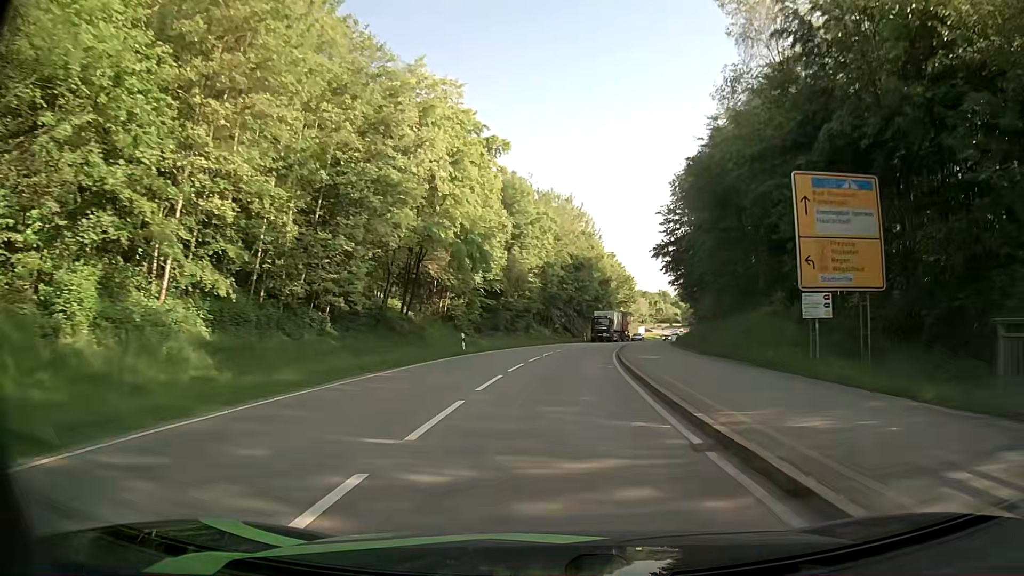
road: secondary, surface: asphalt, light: Day
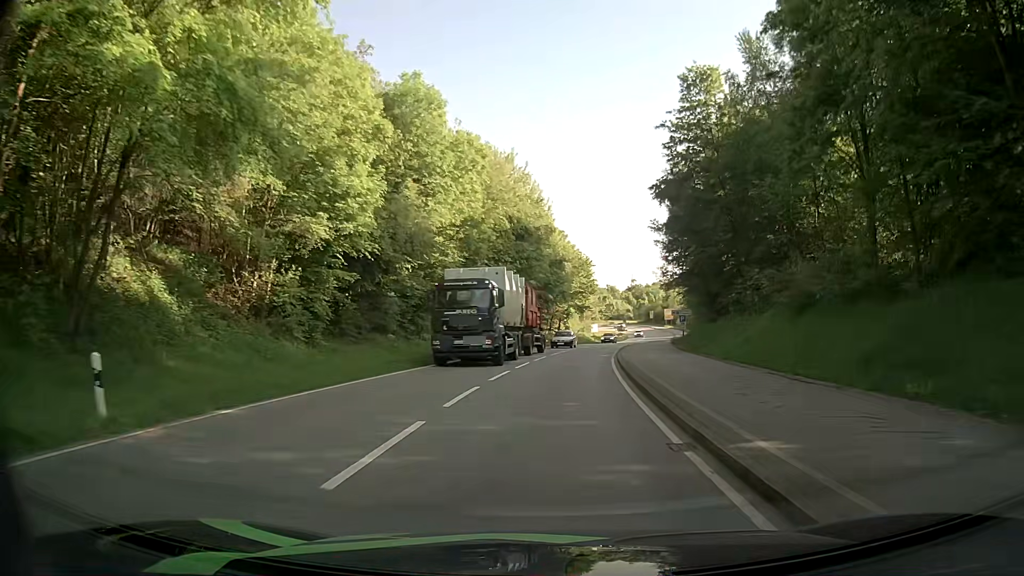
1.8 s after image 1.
(+1.1, +26.3) m; +5°
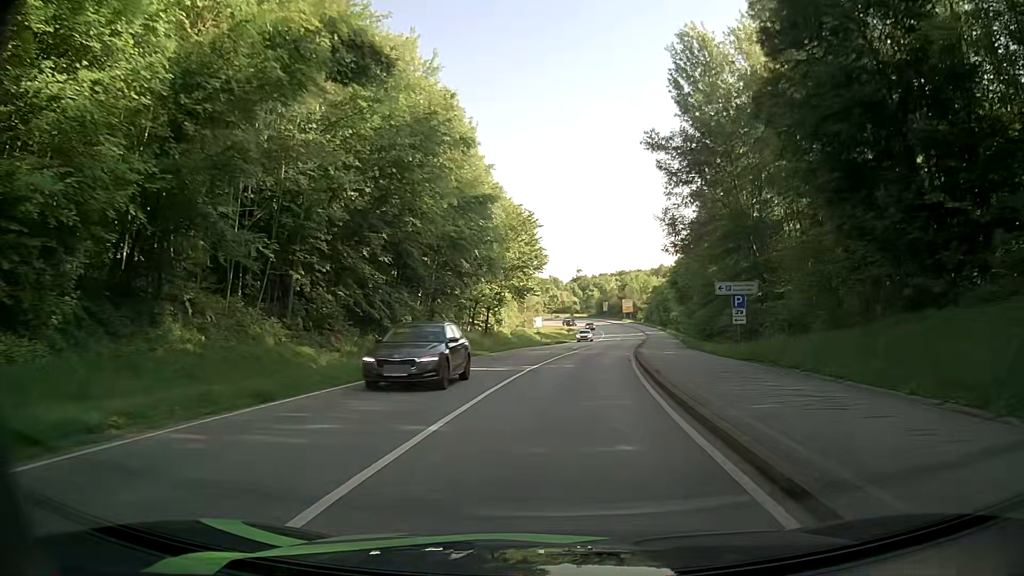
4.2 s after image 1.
(+1.3, +33.5) m; +5°
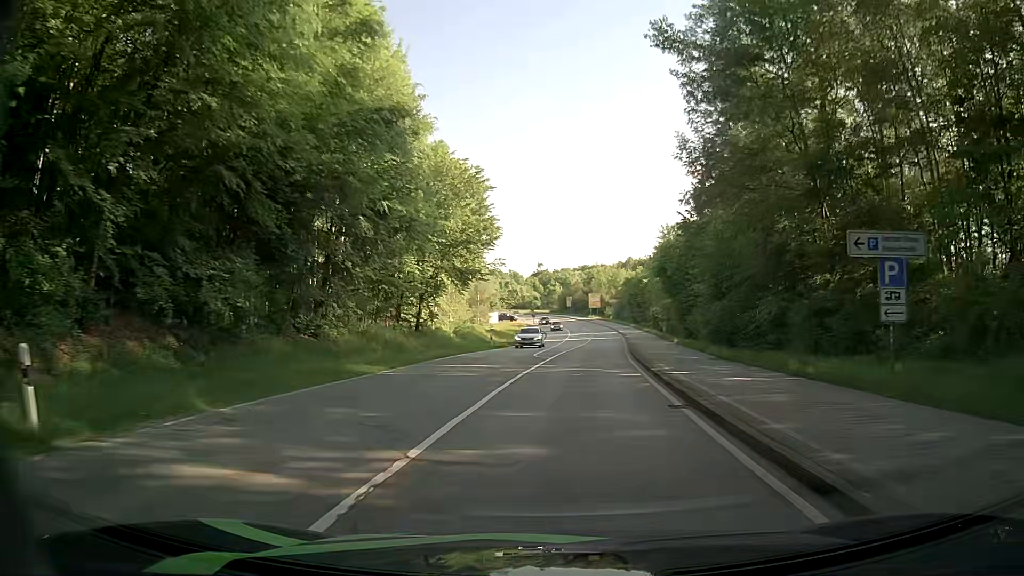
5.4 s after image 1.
(+0.4, +16.2) m; +3°
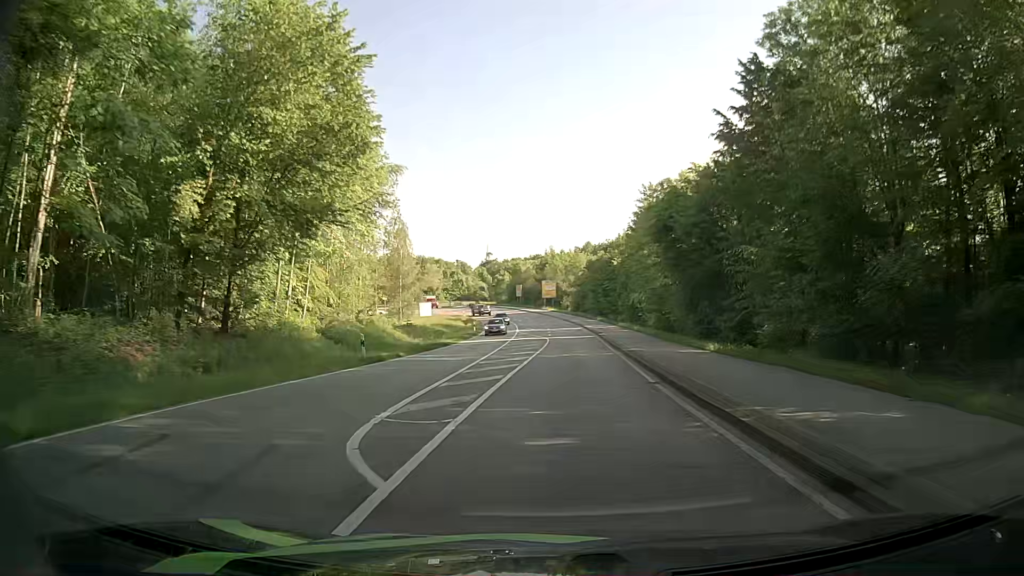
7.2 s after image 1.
(+1.1, +23.5) m; +5°
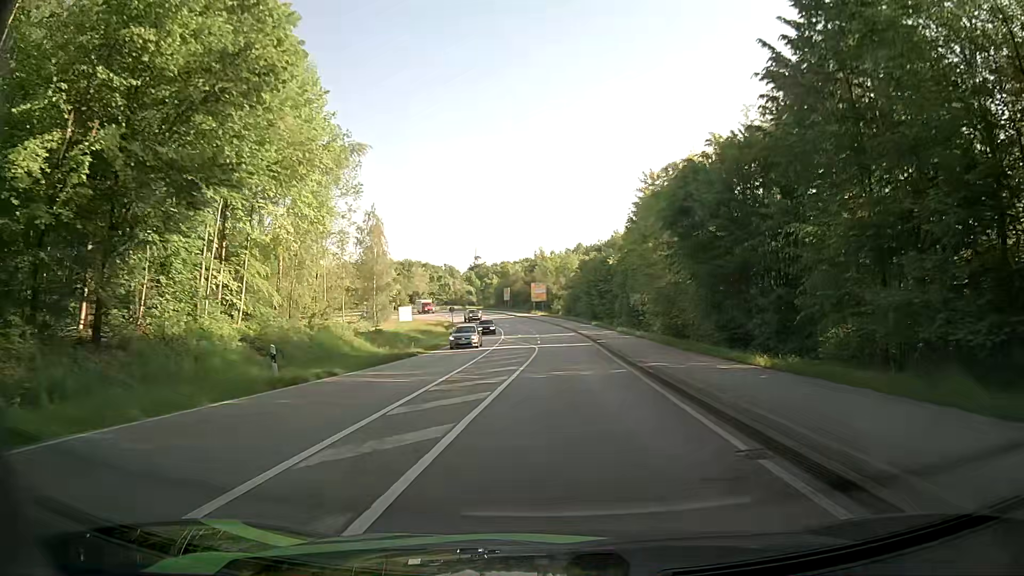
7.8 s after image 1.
(0.0, +7.7) m; 0°
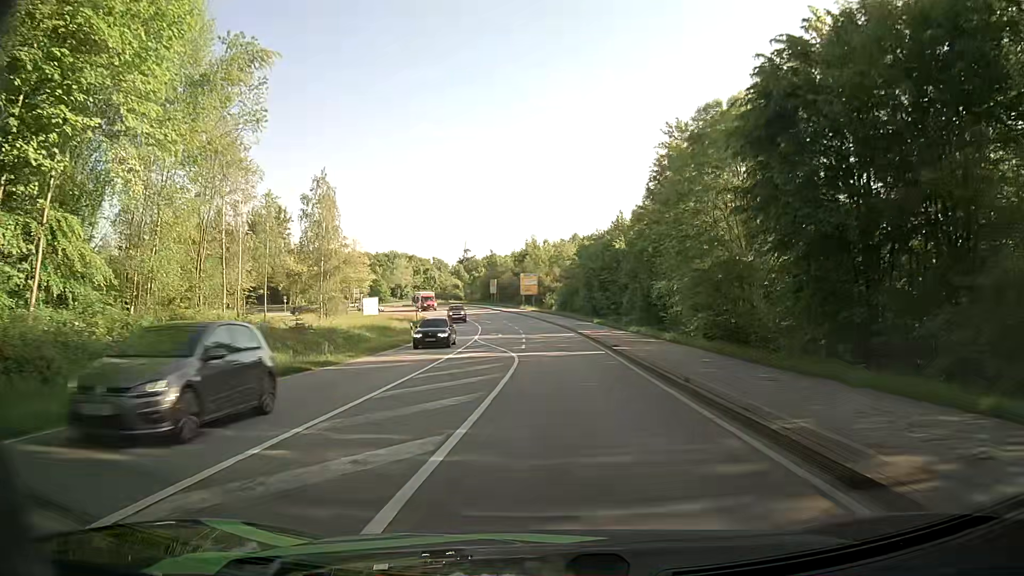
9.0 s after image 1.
(+0.3, +15.0) m; +2°
